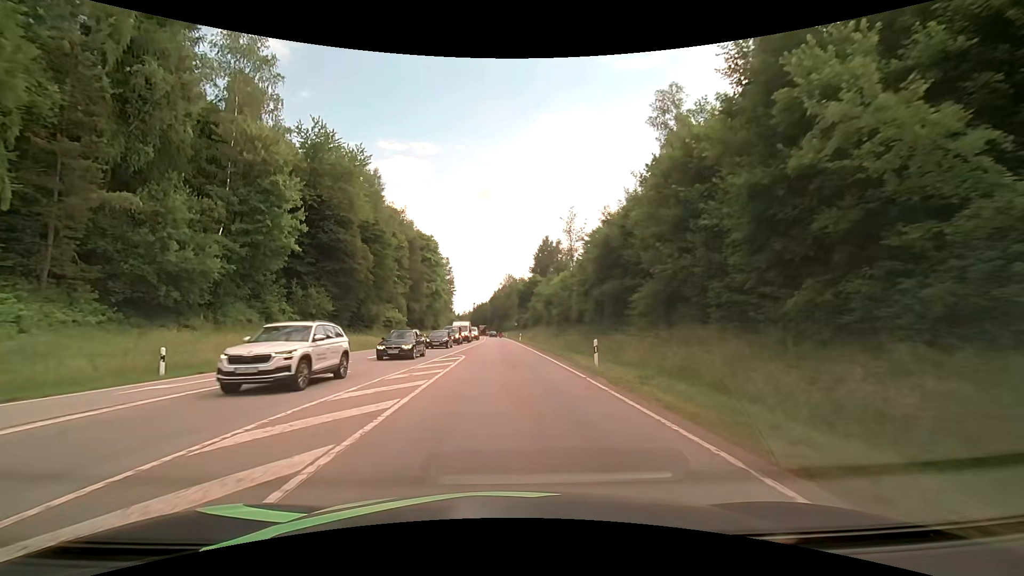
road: primary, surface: asphalt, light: Day
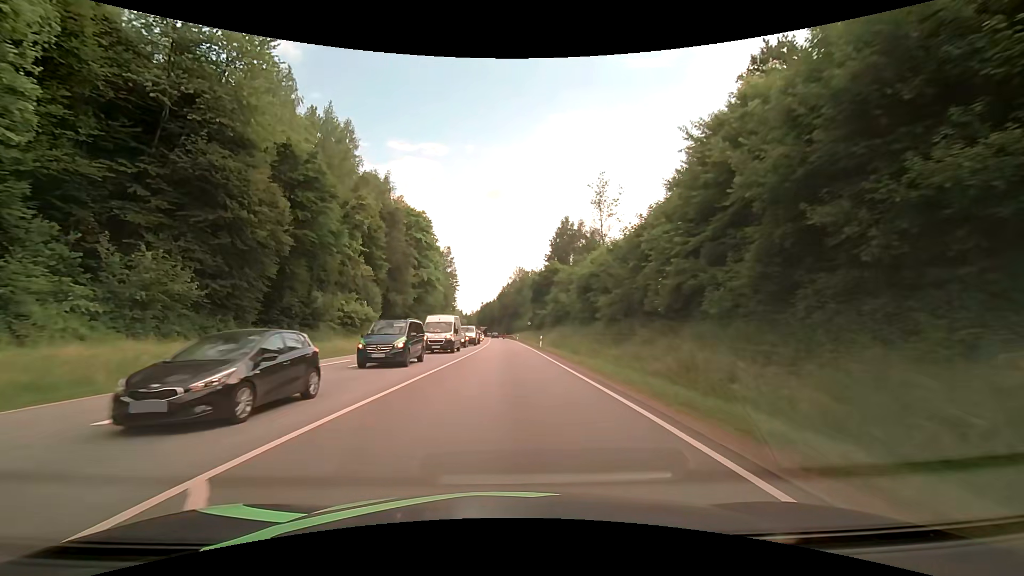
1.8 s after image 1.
(-0.2, +24.5) m; -1°
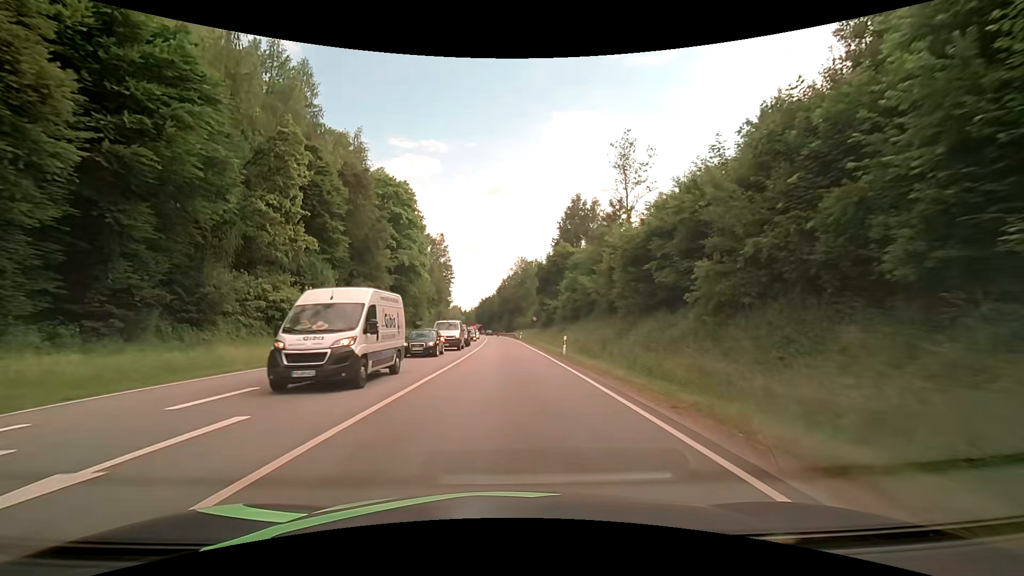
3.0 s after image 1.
(+0.1, +17.1) m; +1°
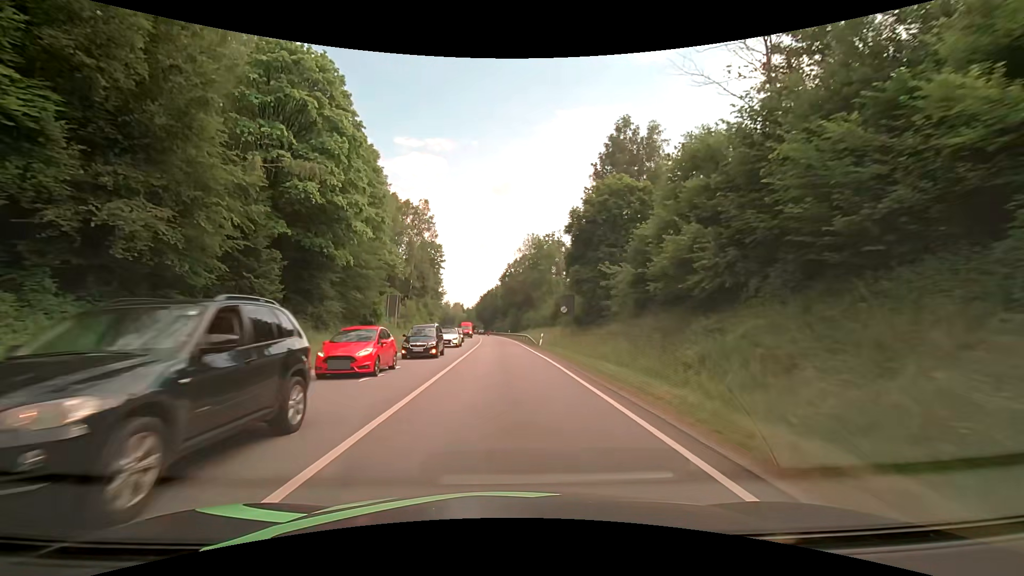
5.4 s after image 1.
(-0.3, +35.2) m; -1°
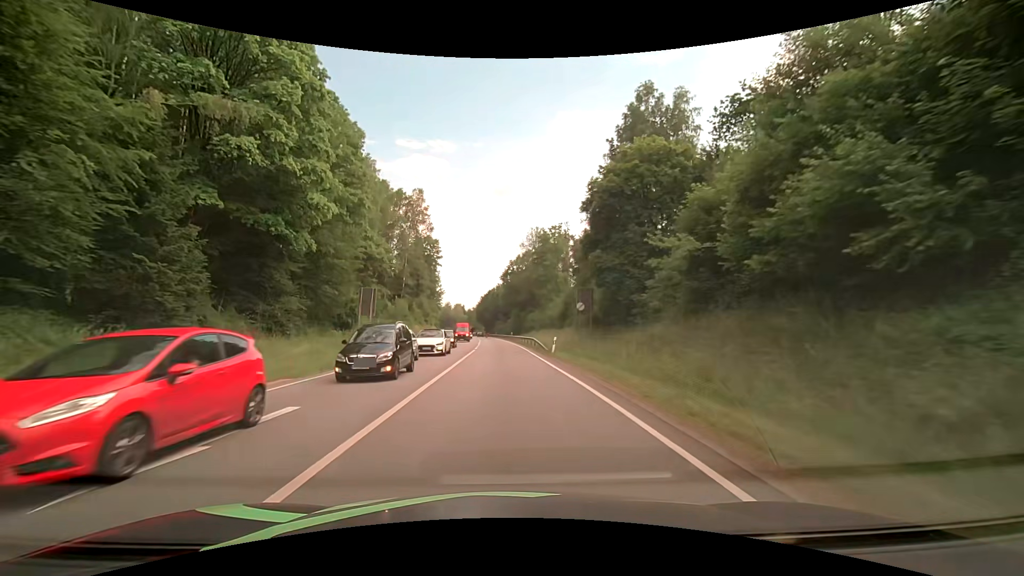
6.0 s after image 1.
(0.0, +9.0) m; 0°
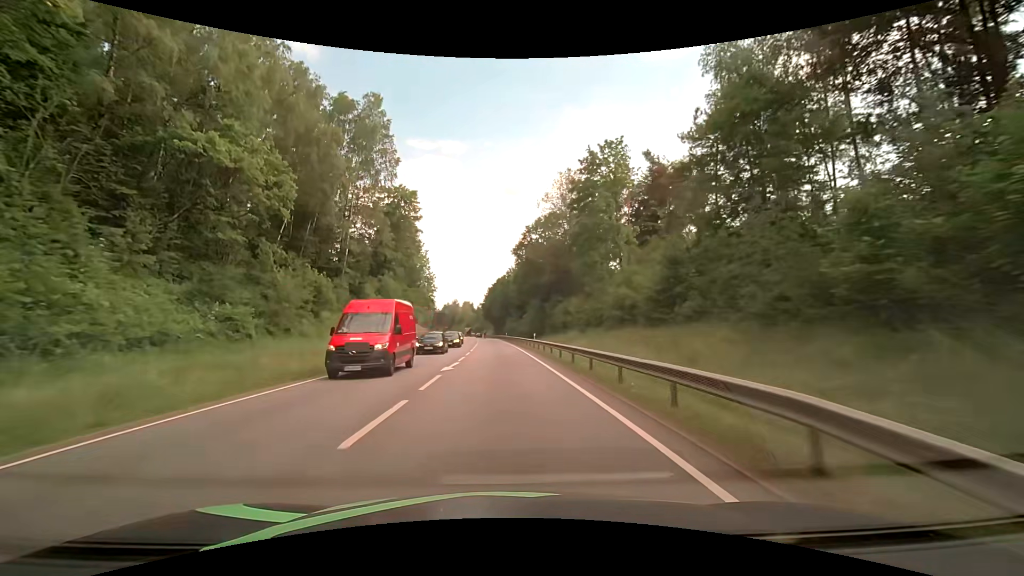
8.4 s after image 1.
(-0.6, +38.5) m; -1°
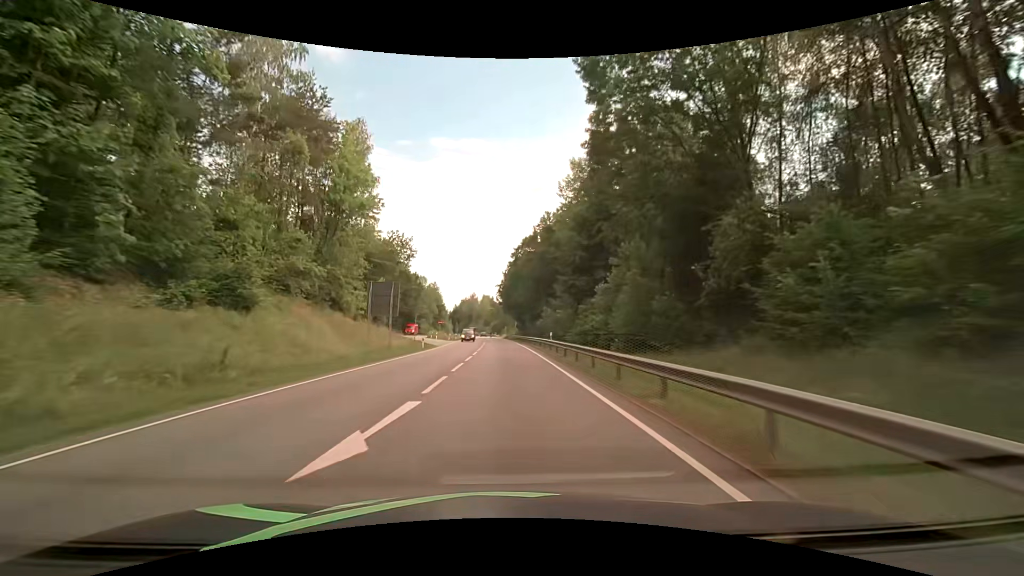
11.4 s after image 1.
(-1.9, +55.5) m; -4°
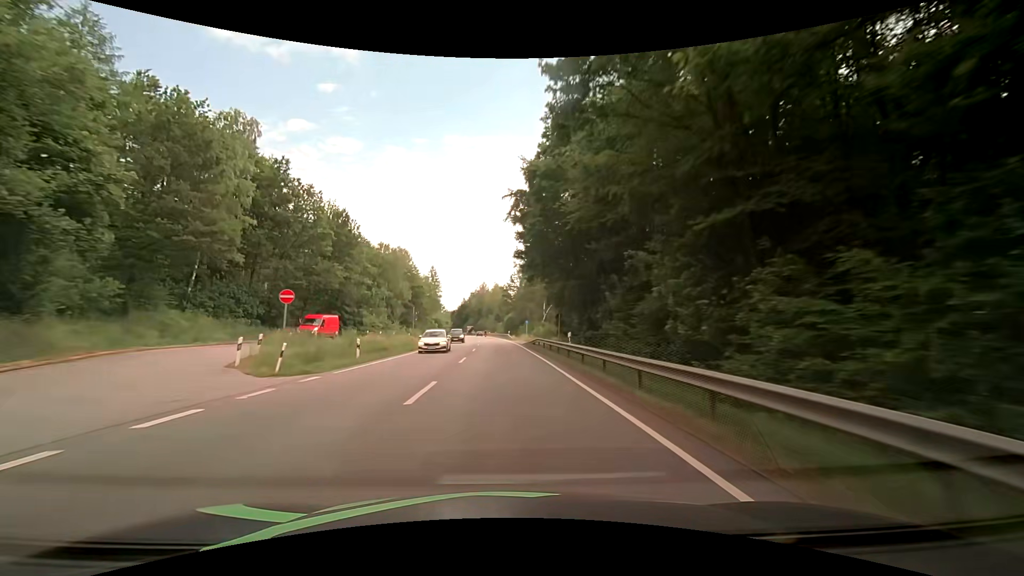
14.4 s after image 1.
(-0.5, +62.8) m; -2°
(0, +10) (0, +20) (0, +30) (0, +40) (-1, +50) (-1, +60) (-1, +70) (-2, +80) (-3, +90) (-3, +100) m
